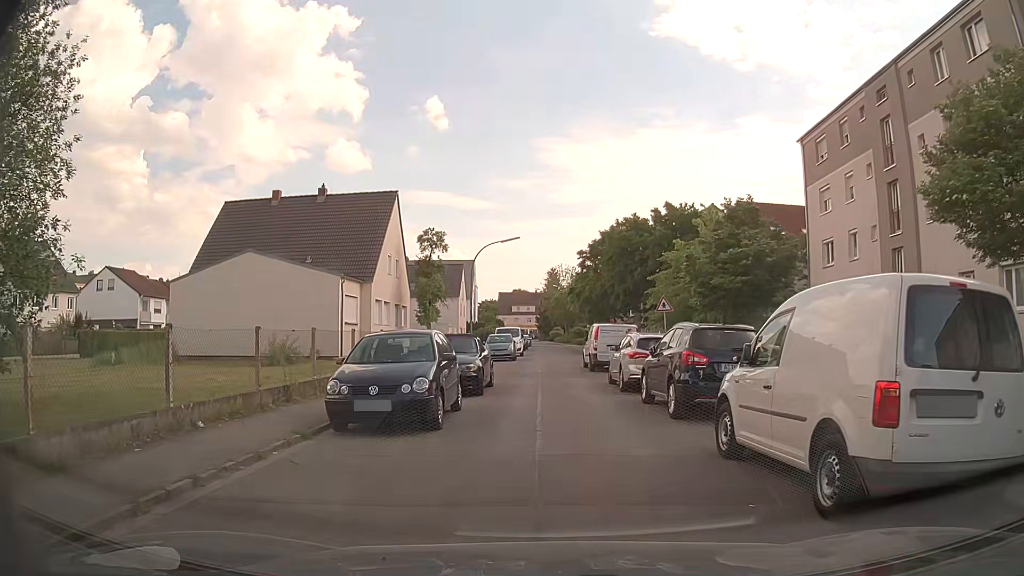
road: unclassified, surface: asphalt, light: Day
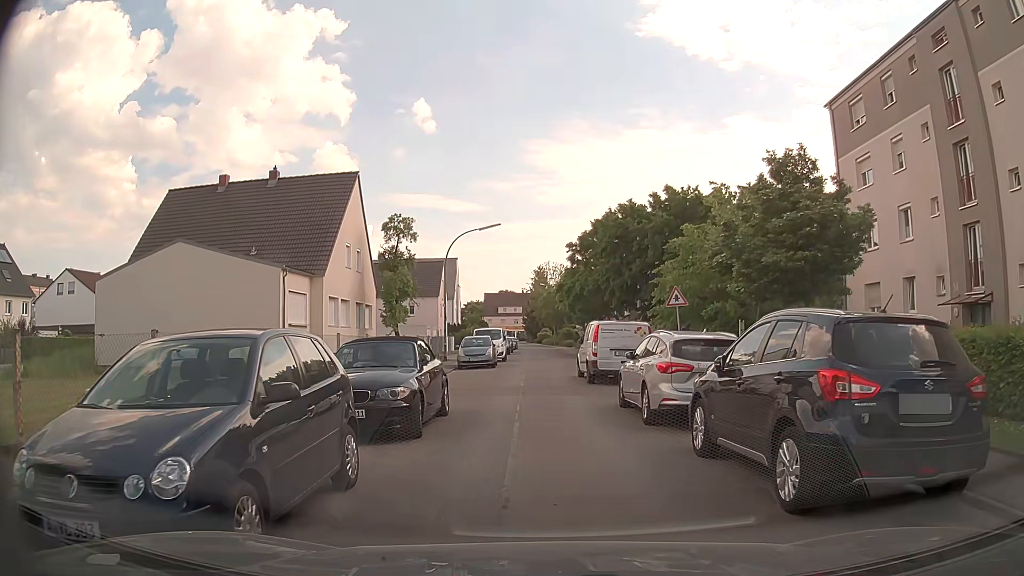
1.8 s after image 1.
(0.0, +6.1) m; -1°
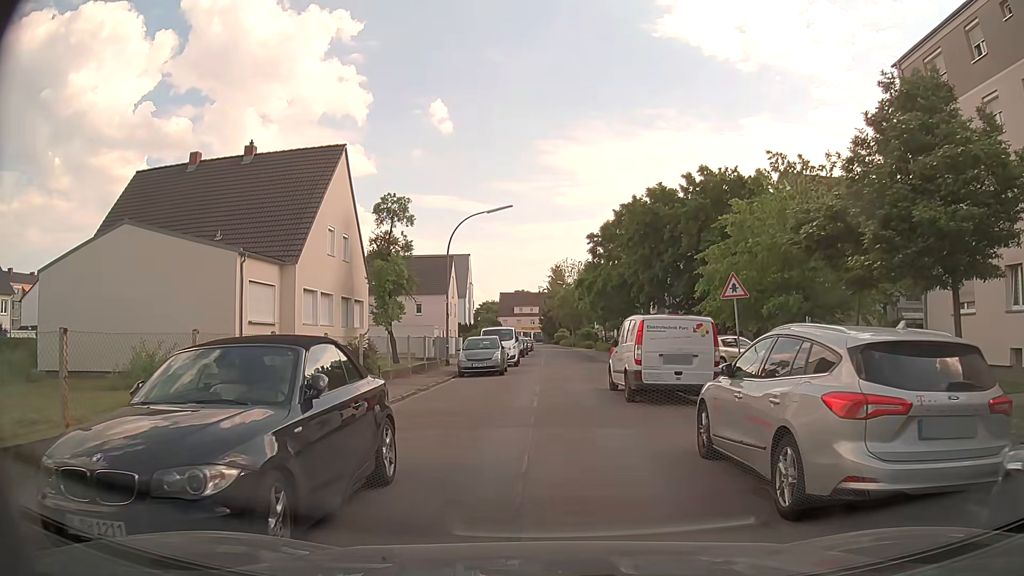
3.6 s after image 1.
(0.0, +5.7) m; 0°
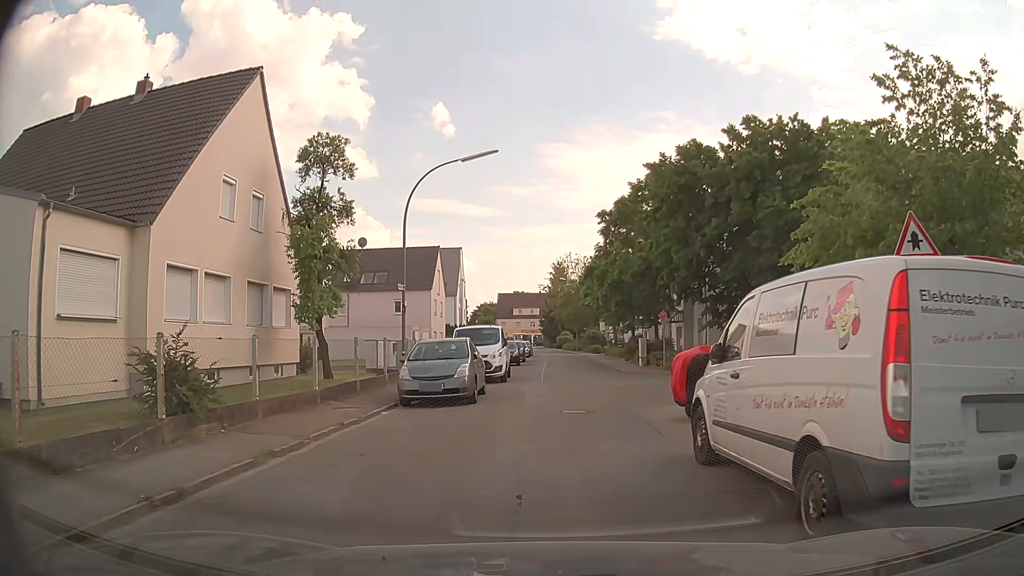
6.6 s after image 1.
(0.0, +10.5) m; -1°
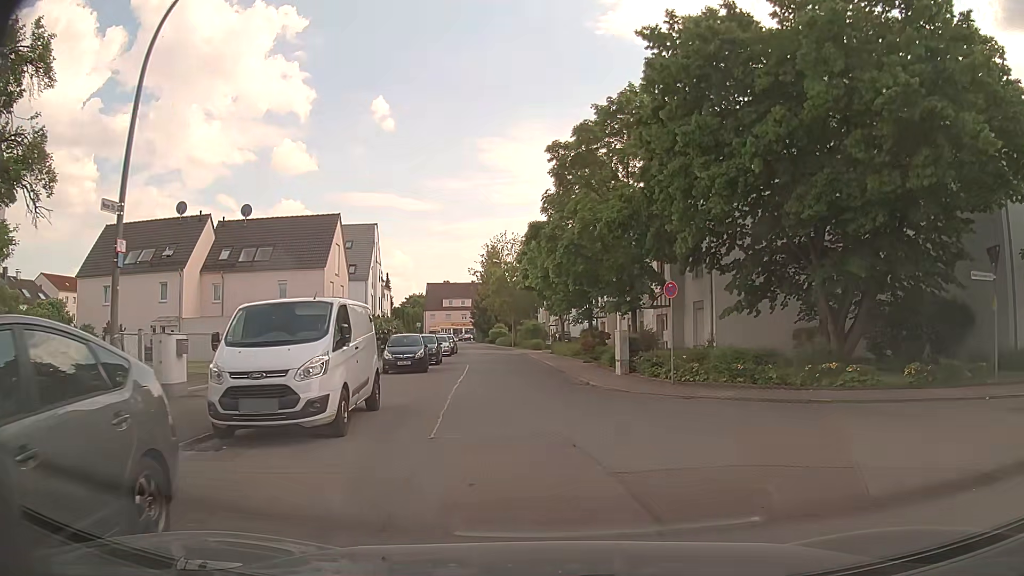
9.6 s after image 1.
(+0.6, +14.1) m; +7°
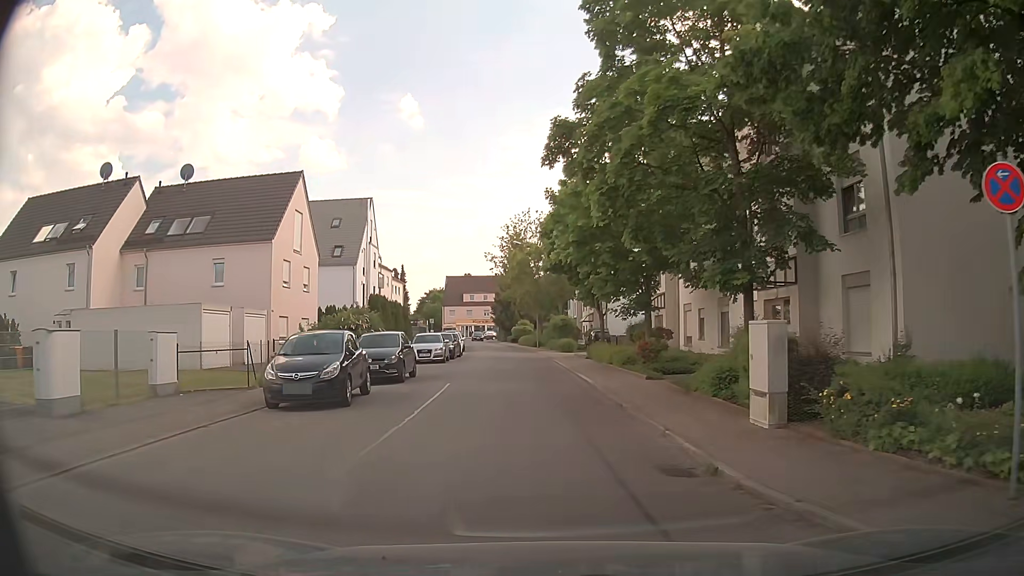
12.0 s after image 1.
(-0.2, +13.2) m; -2°
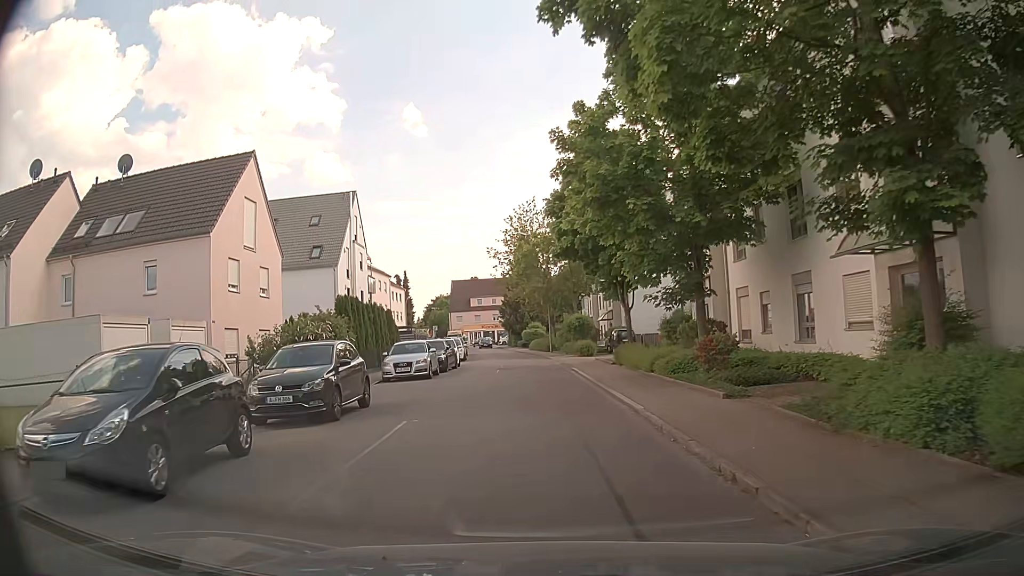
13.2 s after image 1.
(0.0, +7.4) m; -2°
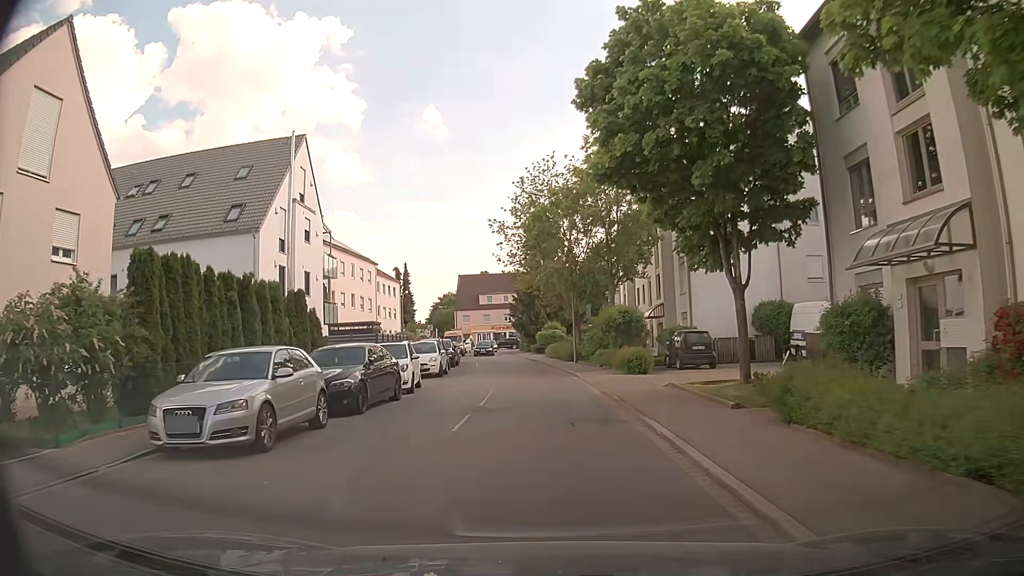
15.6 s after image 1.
(-0.1, +15.9) m; 0°
